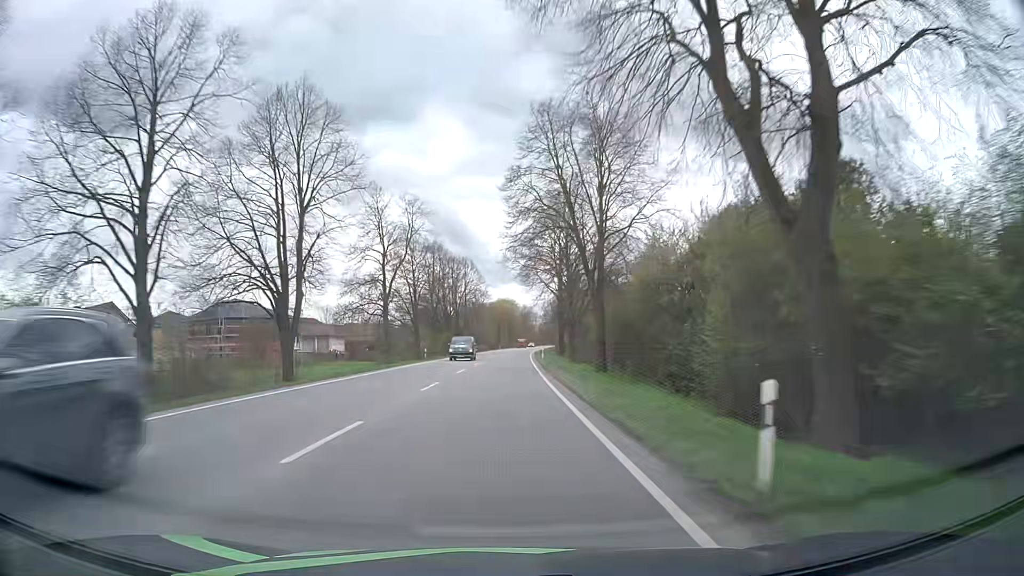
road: primary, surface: asphalt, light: Day
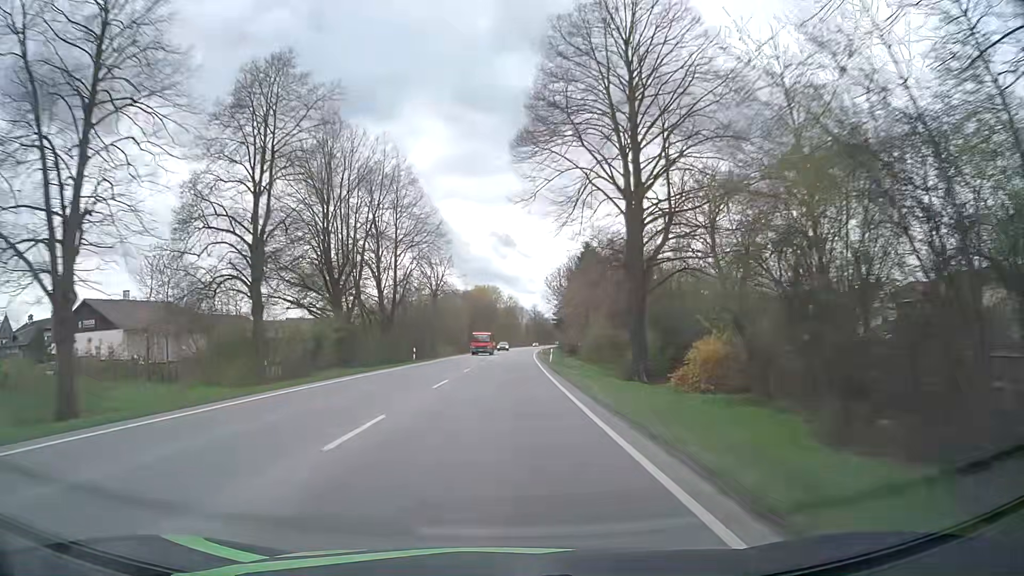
(+0.6, +58.4) m; +1°
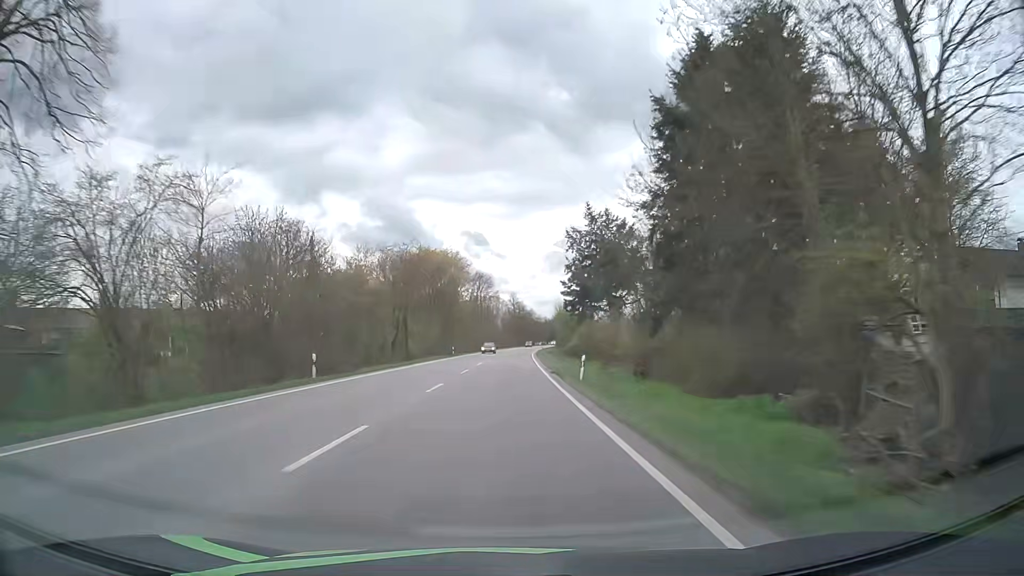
(+1.7, +72.8) m; +2°
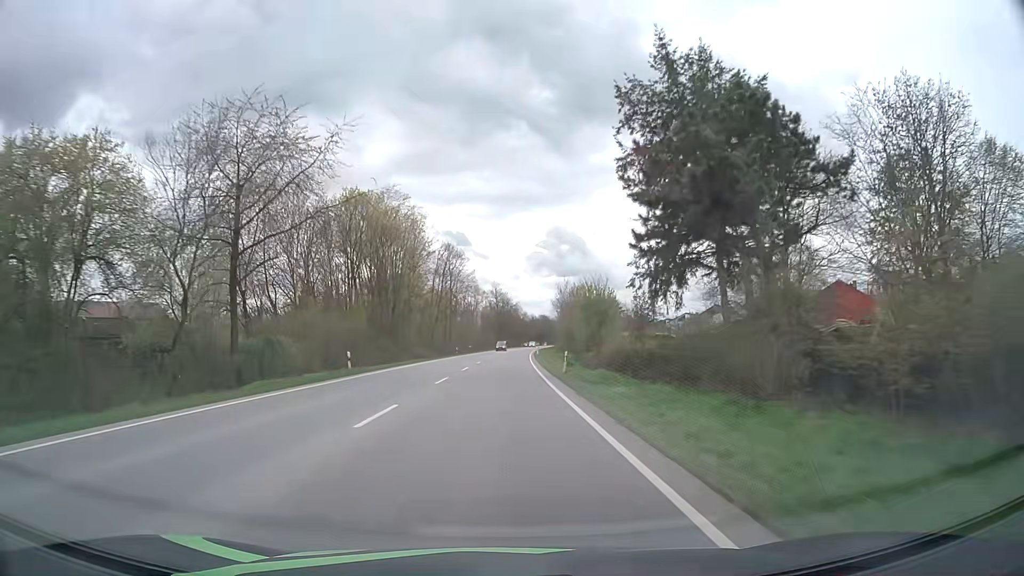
(+0.6, +43.5) m; +2°
(0, +10) (0, +20) (0, +30) (0, +40) (0, +50) (+1, +60) (+1, +70) (+1, +80) (+2, +90) (+2, +100) m
